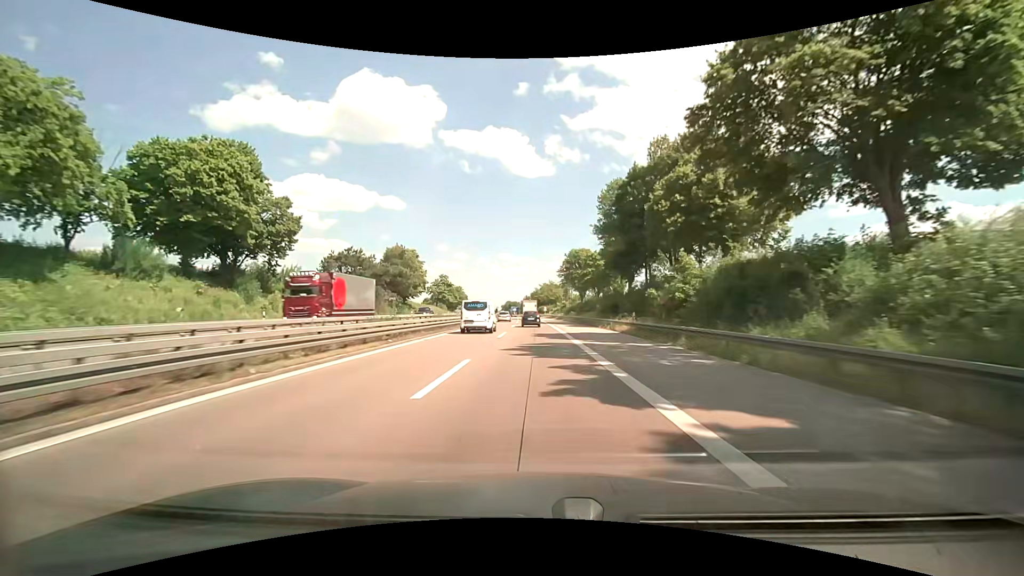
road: motorway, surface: asphalt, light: Day
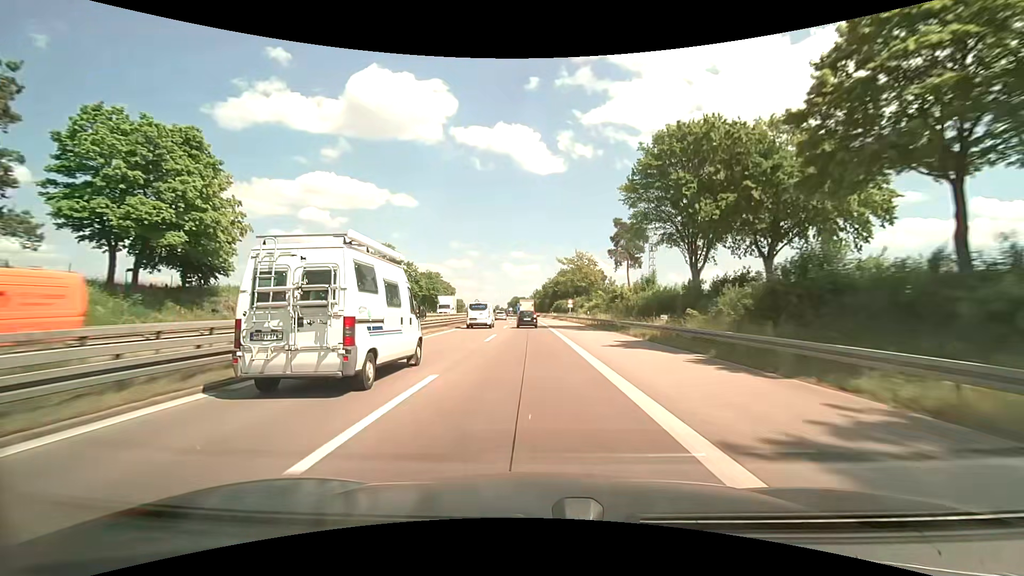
(-0.8, +75.5) m; -1°
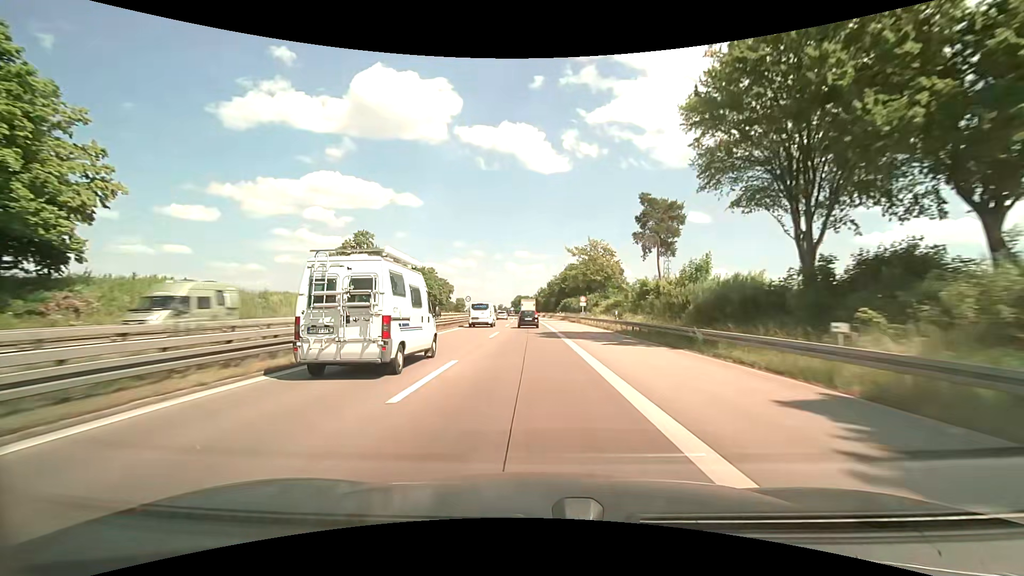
(0.0, +15.0) m; 0°
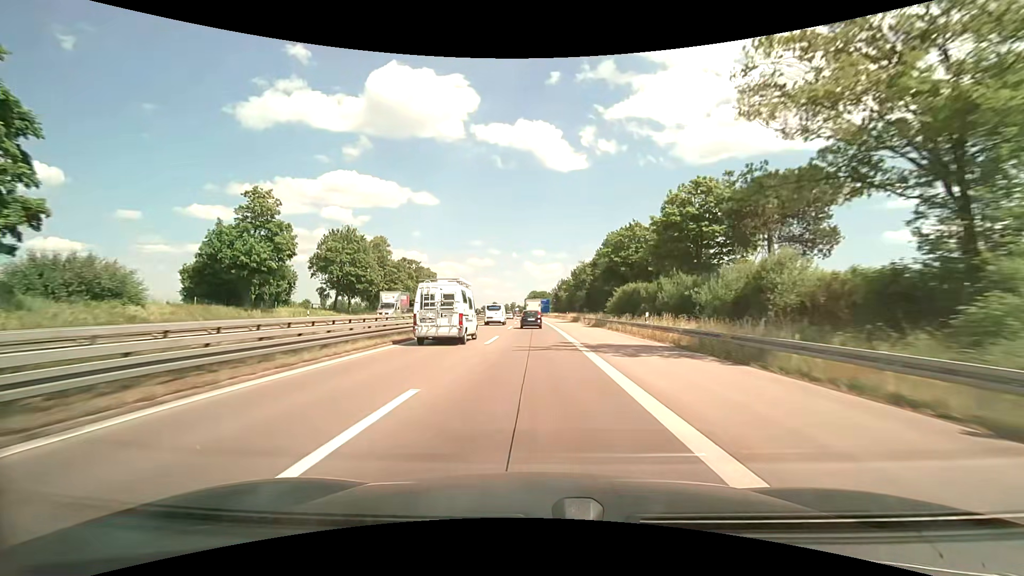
(-1.1, +59.3) m; -2°
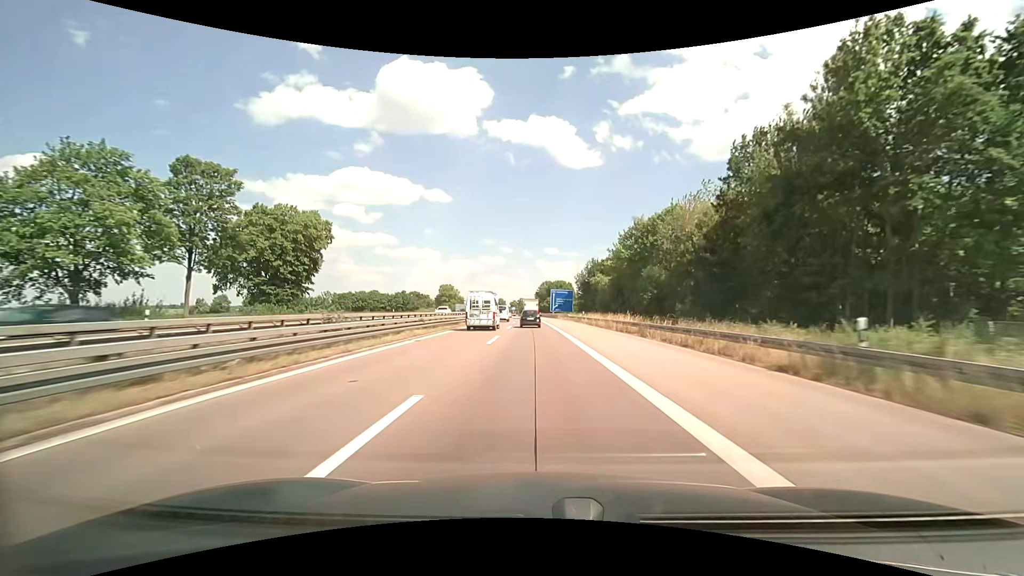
(-1.0, +73.0) m; -1°
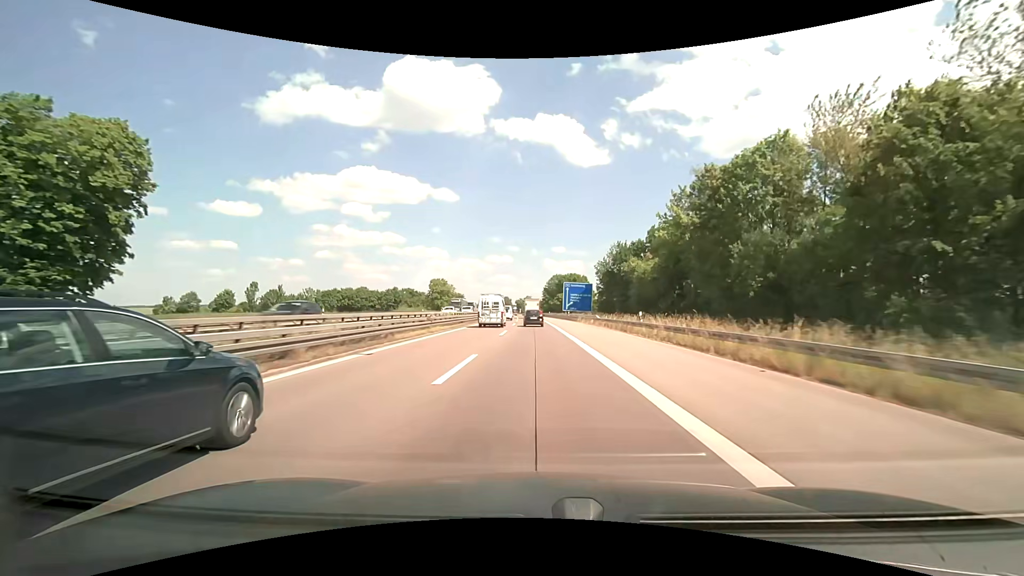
(-0.2, +28.8) m; -1°
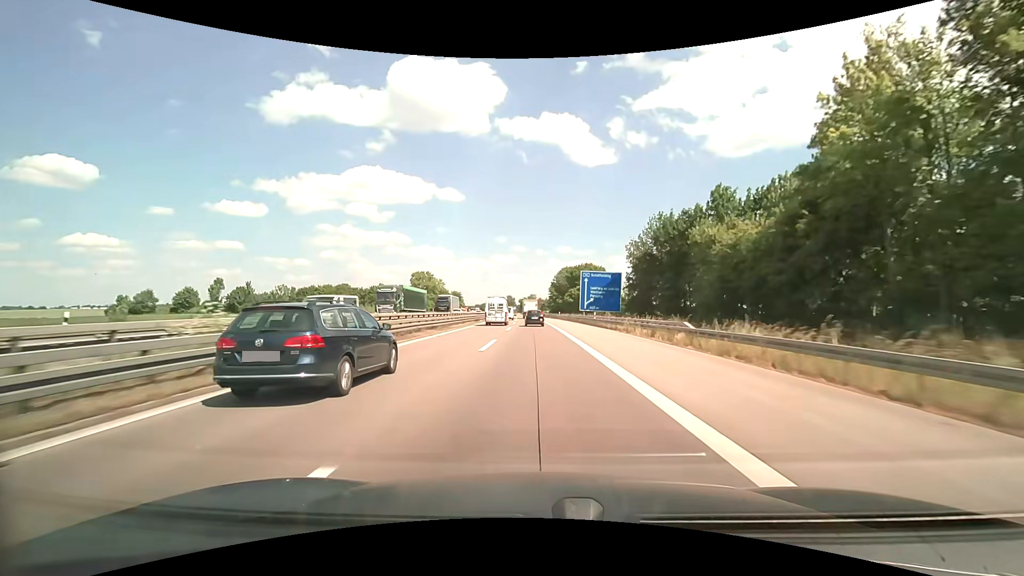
(-0.2, +28.7) m; -1°
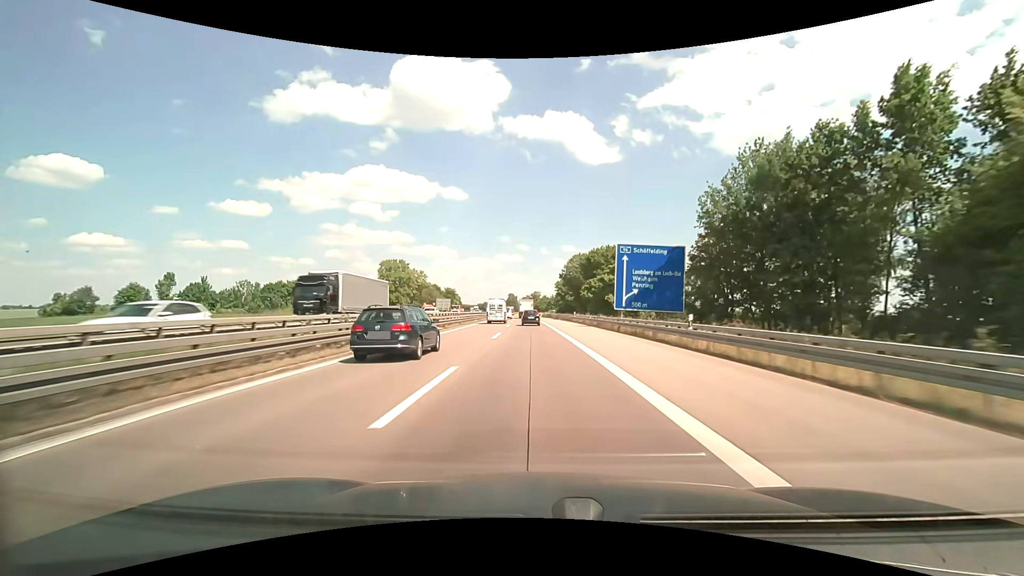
(-0.2, +28.7) m; -1°
(0, +10) (0, +20) (0, +30) (0, +40) (-1, +50) (-1, +60) (-1, +70) (-2, +80) (-2, +90) (-3, +100) m
